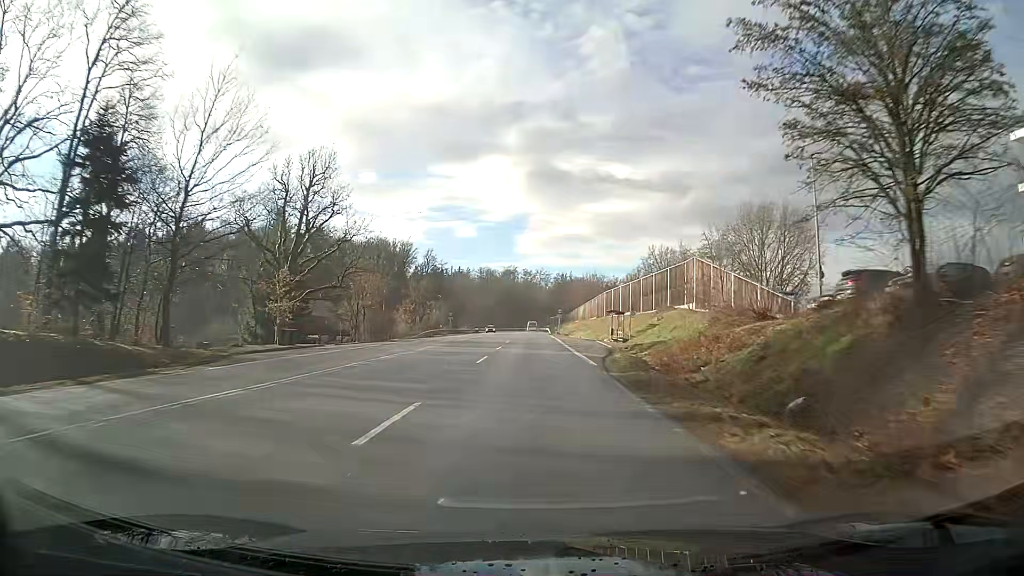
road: secondary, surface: asphalt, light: Day
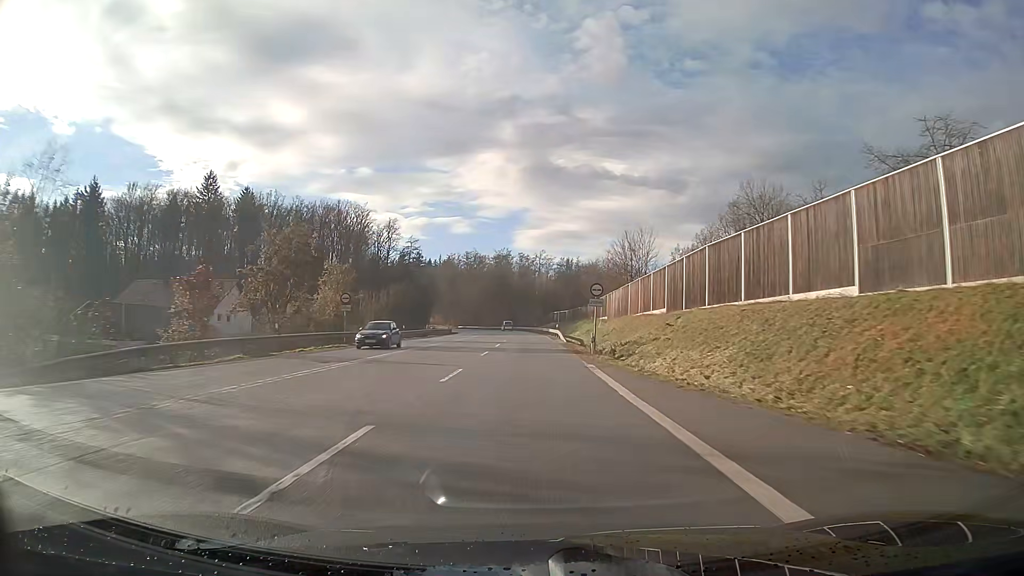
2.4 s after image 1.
(0.0, +54.2) m; 0°
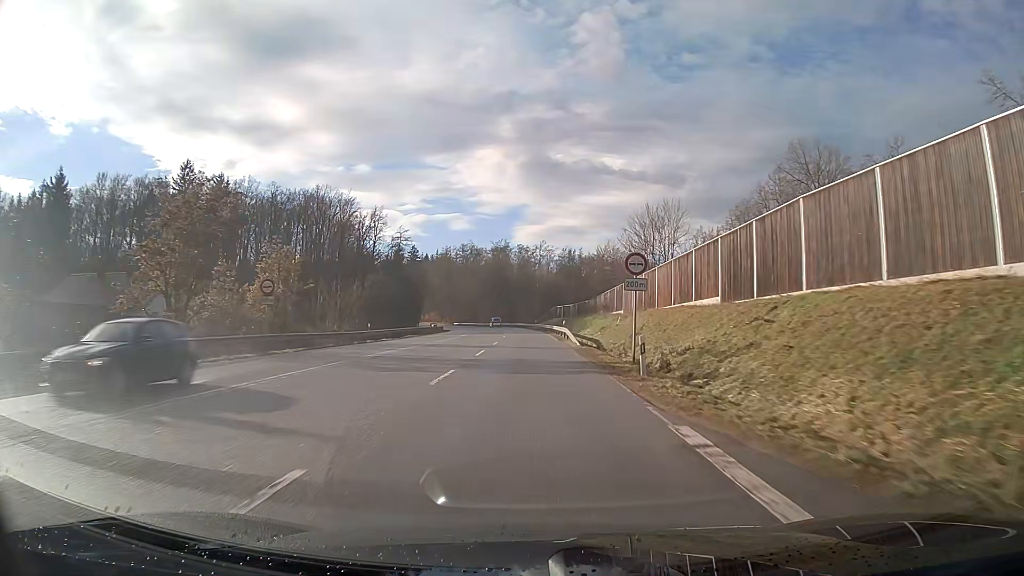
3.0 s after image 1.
(0.0, +13.4) m; 0°
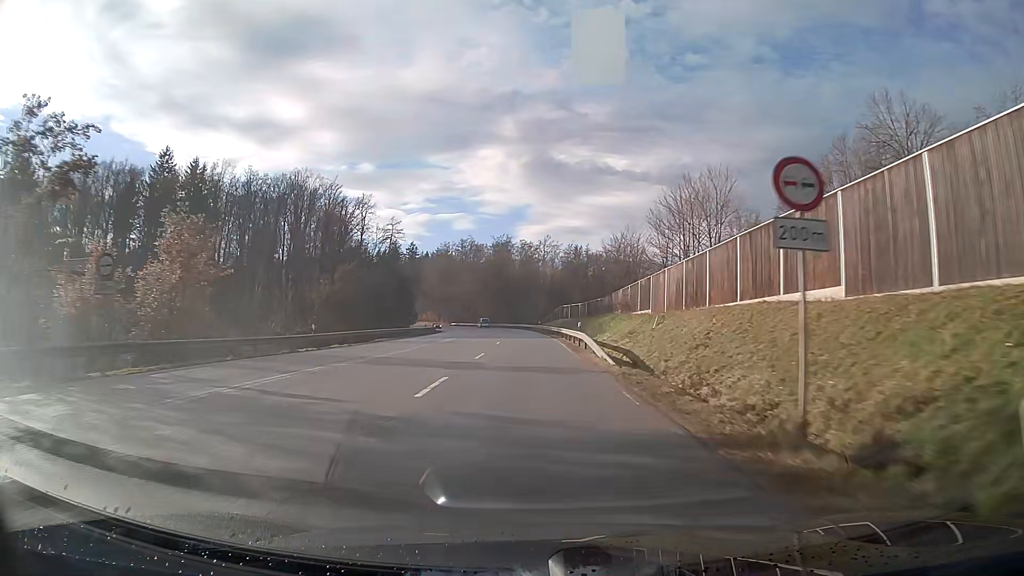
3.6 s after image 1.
(0.0, +13.3) m; 0°
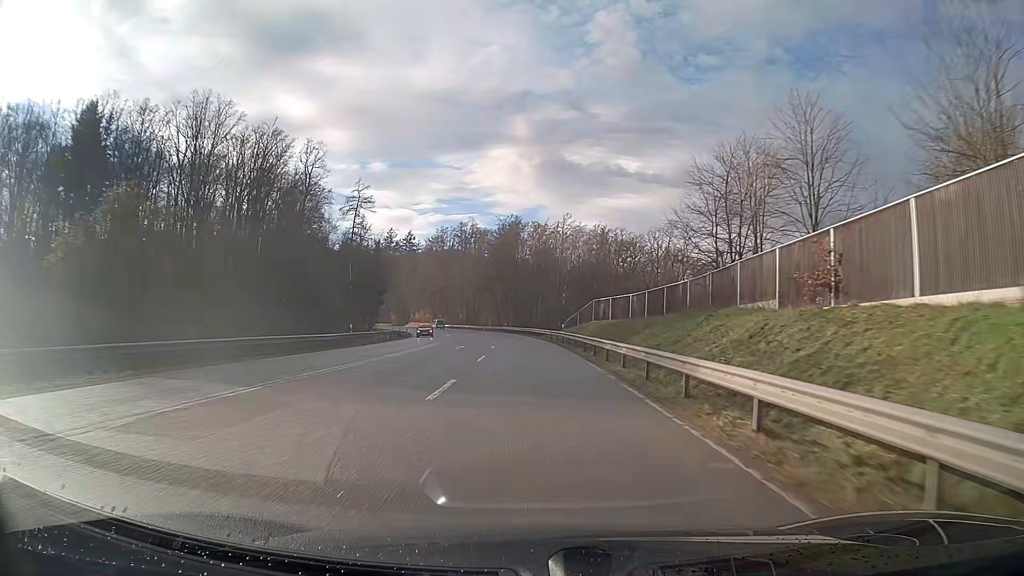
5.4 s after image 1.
(-0.4, +39.3) m; -1°
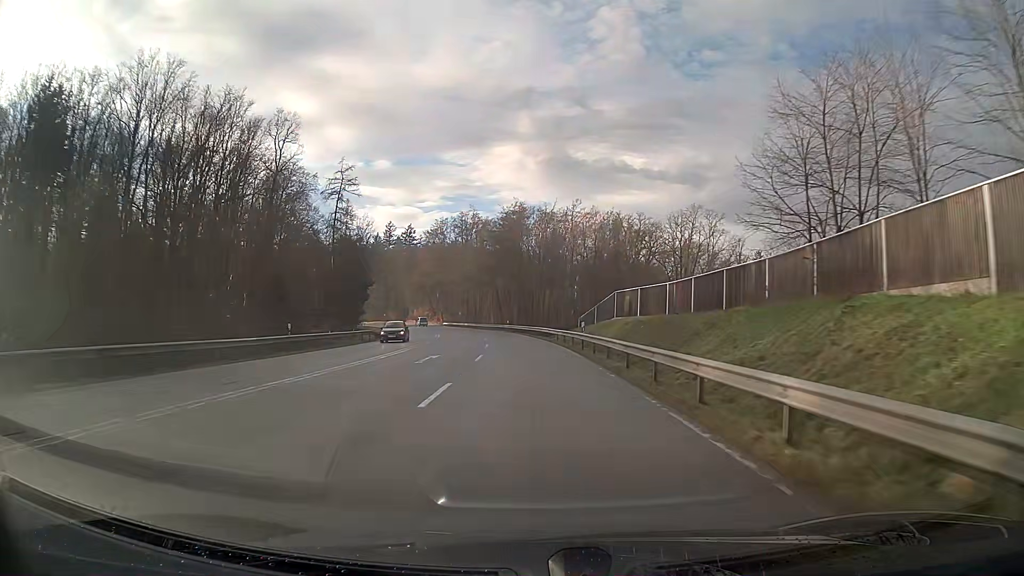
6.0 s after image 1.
(-0.1, +13.0) m; -1°
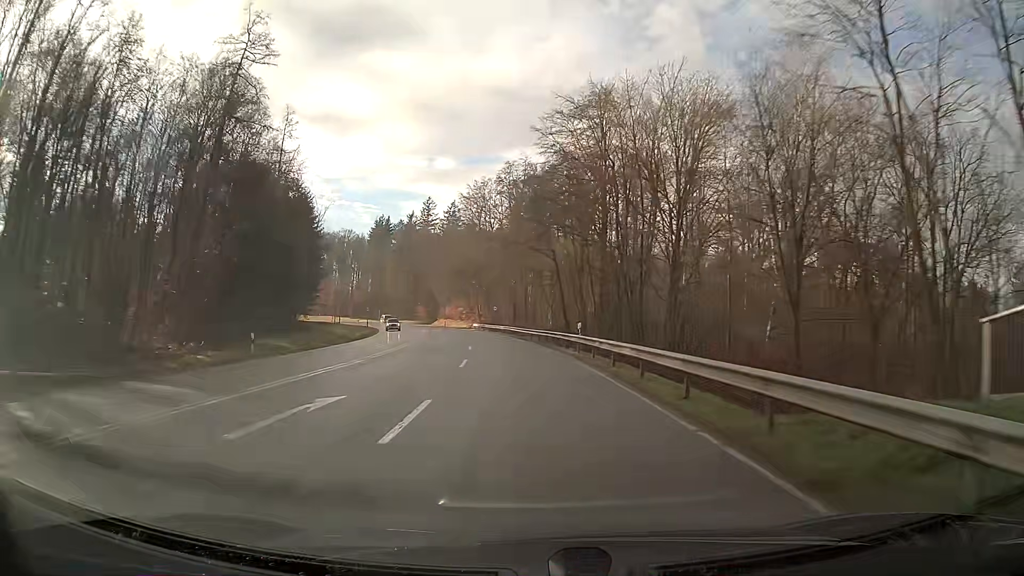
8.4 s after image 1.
(-2.4, +51.4) m; -6°
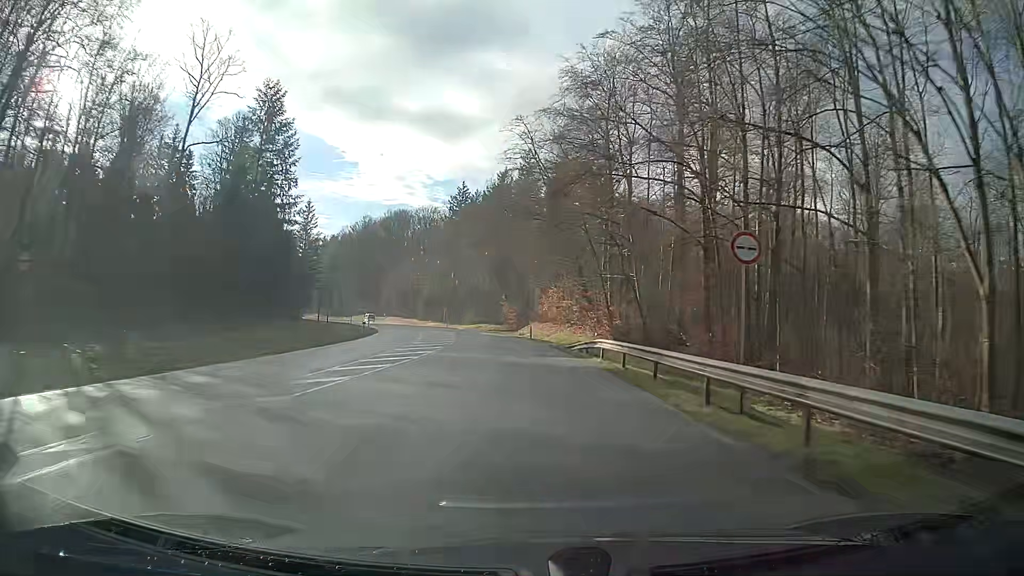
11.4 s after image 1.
(-5.8, +64.4) m; -10°
